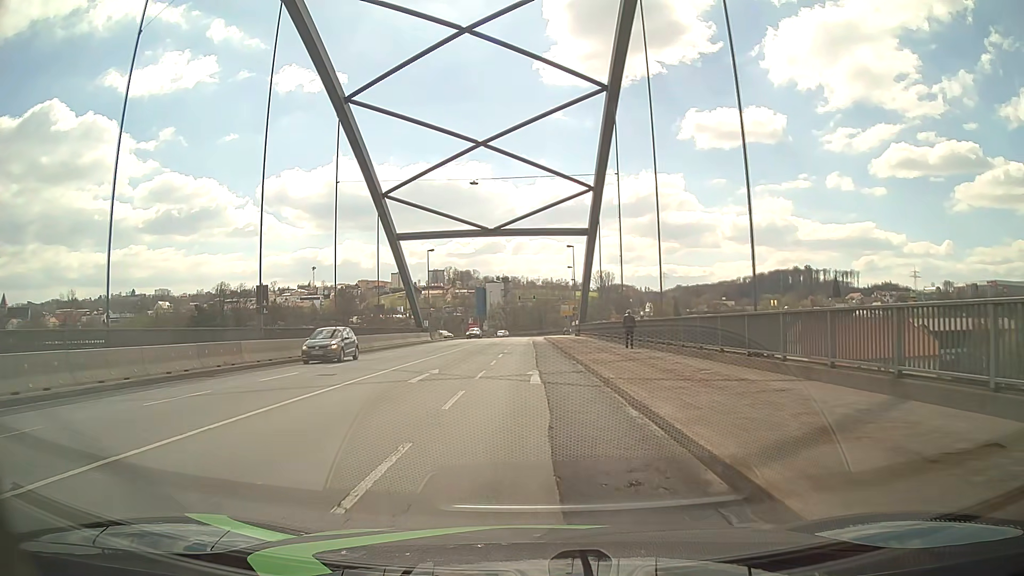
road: primary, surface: asphalt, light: Day
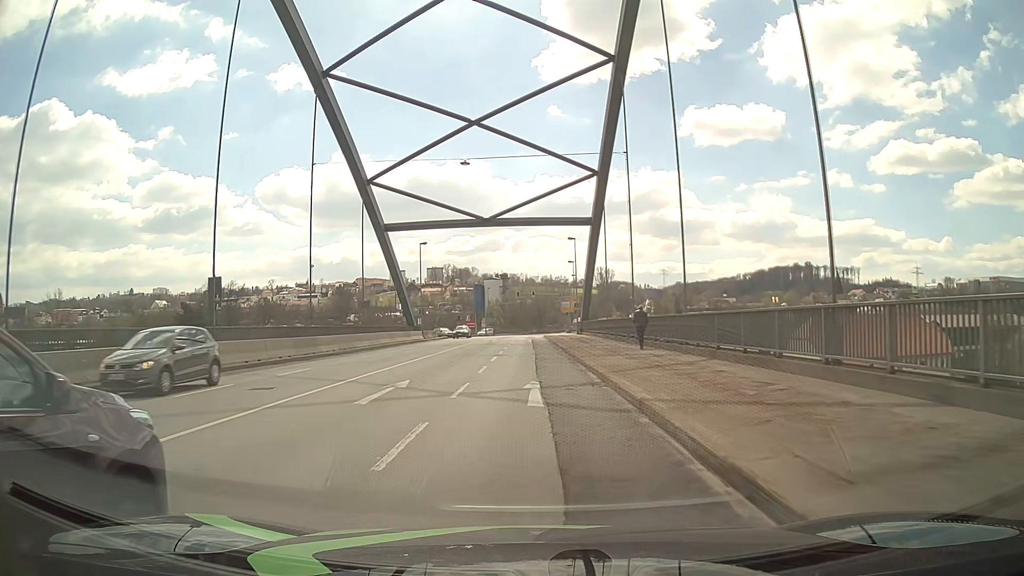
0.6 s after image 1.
(0.0, +4.6) m; 0°
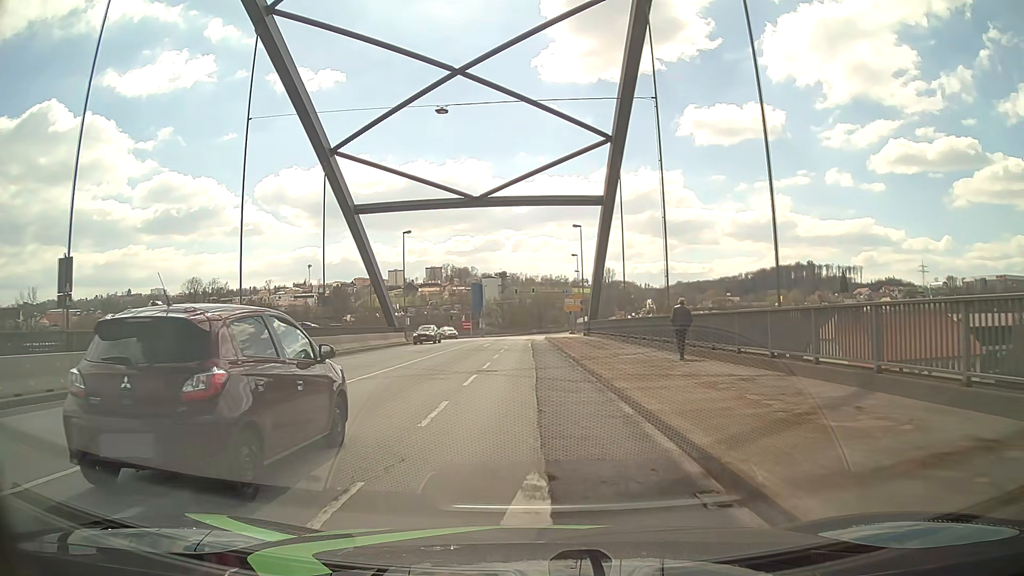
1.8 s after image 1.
(-0.1, +9.3) m; -1°
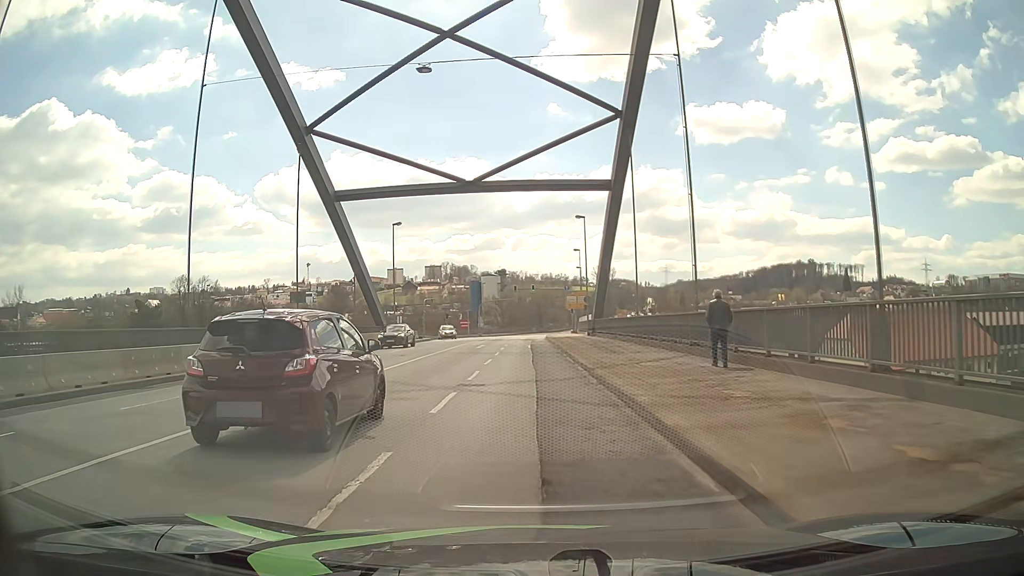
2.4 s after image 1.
(0.0, +4.7) m; +1°
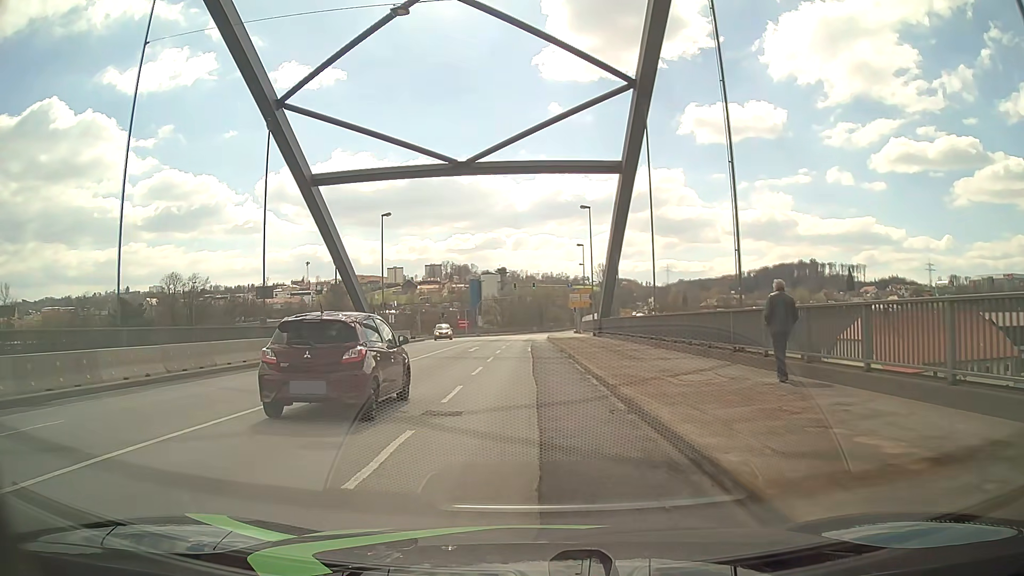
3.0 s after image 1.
(0.0, +4.7) m; -1°
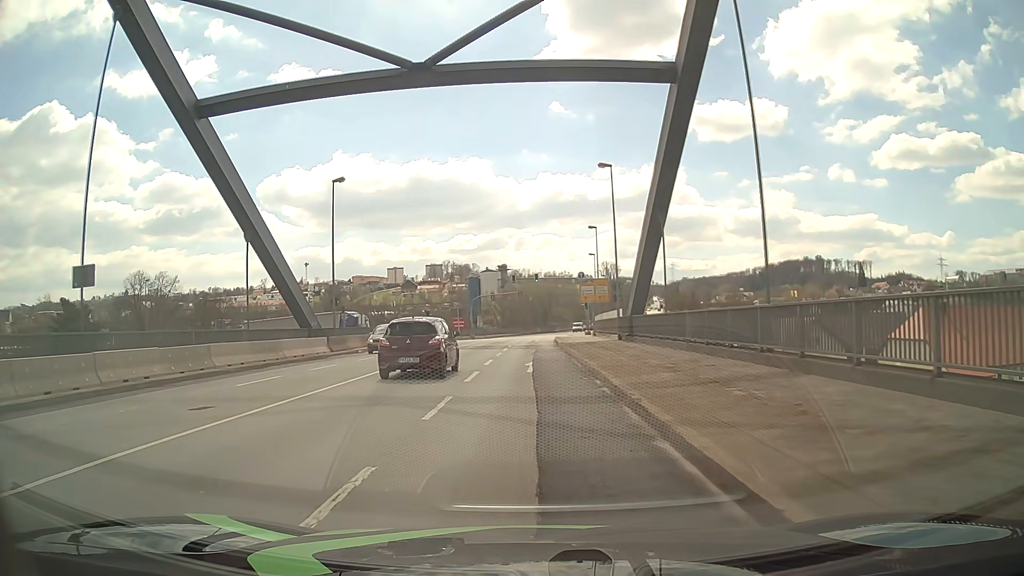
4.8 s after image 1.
(+0.1, +14.1) m; 0°
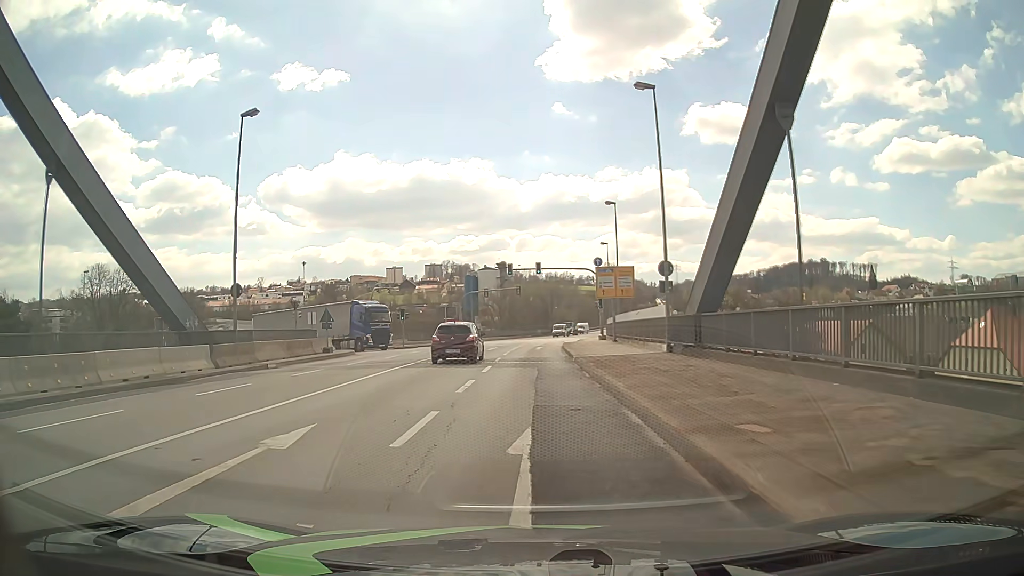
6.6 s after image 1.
(0.0, +14.0) m; 0°
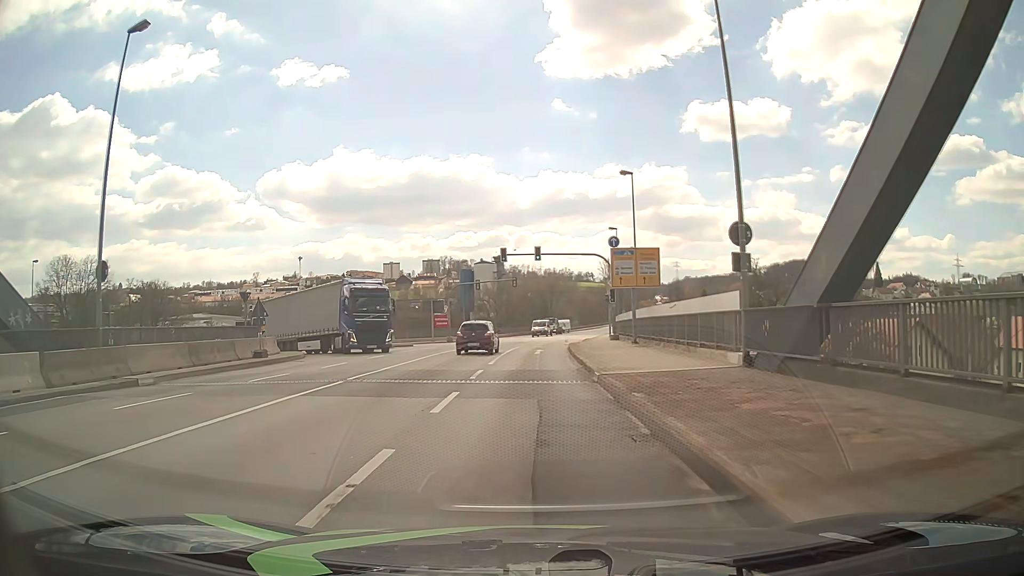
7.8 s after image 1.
(+0.1, +9.3) m; +1°
